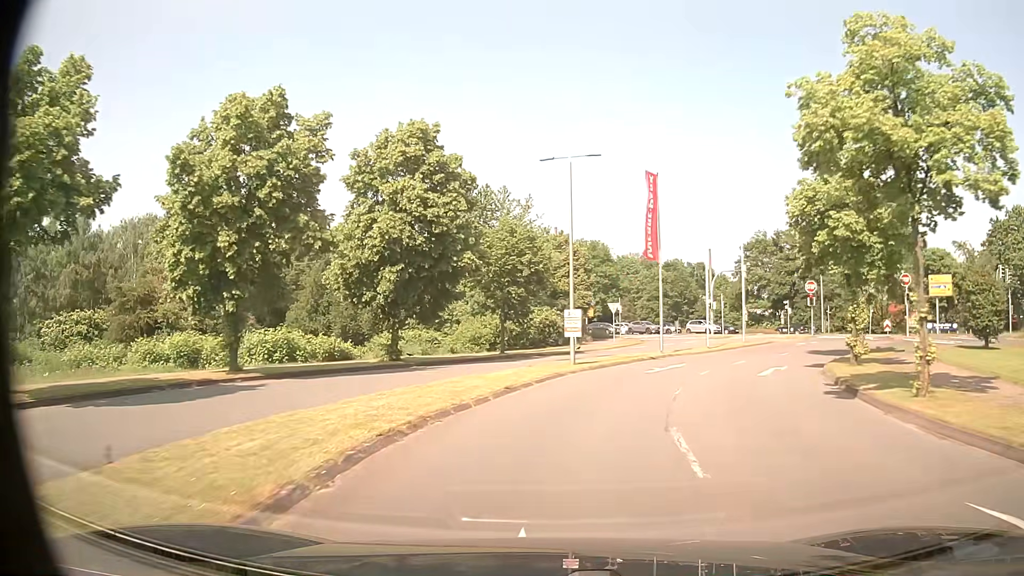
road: residential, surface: asphalt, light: Day
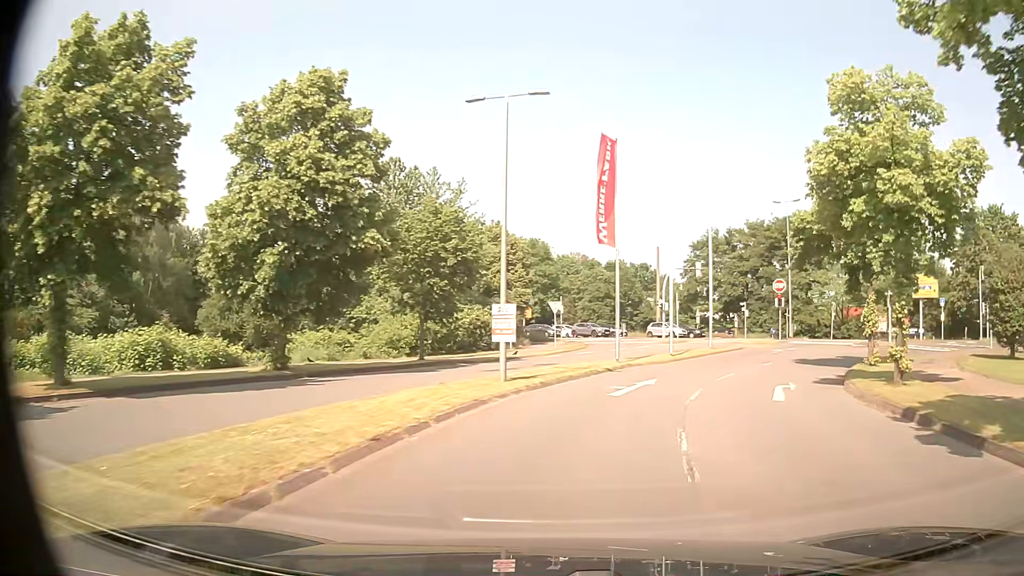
(+0.2, +6.1) m; +5°
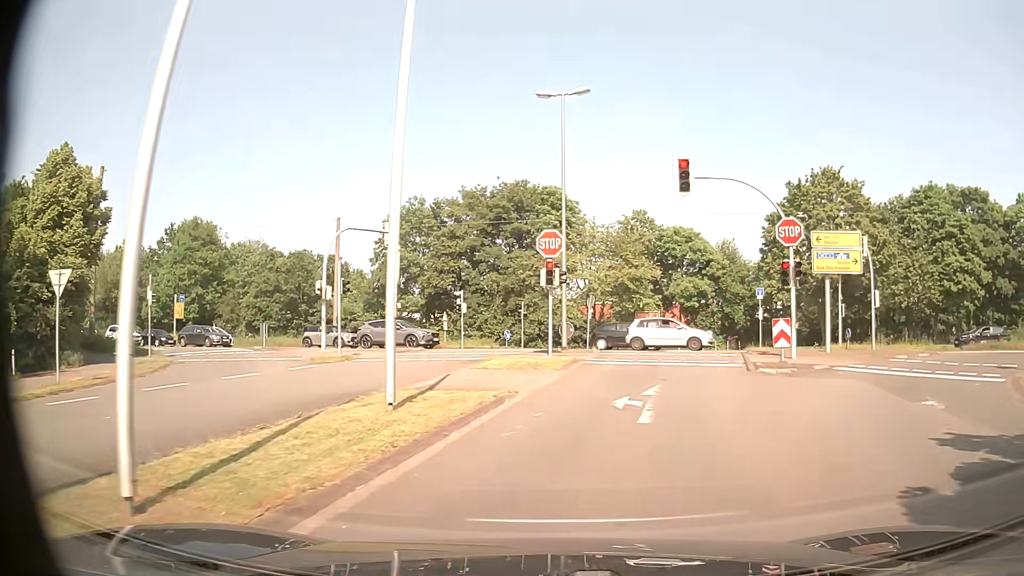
(+5.3, +23.6) m; +25°
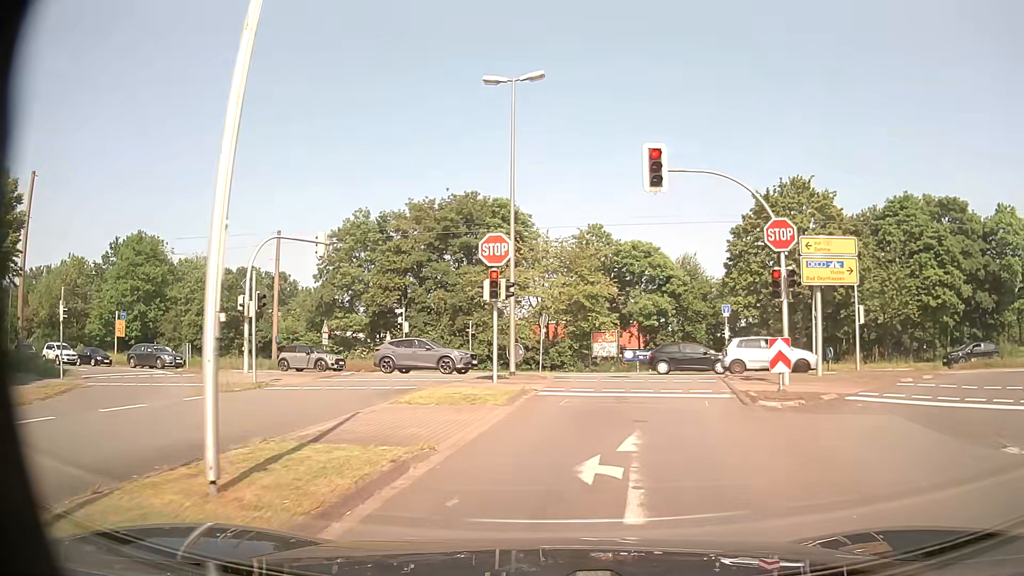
(+0.1, +3.6) m; +5°
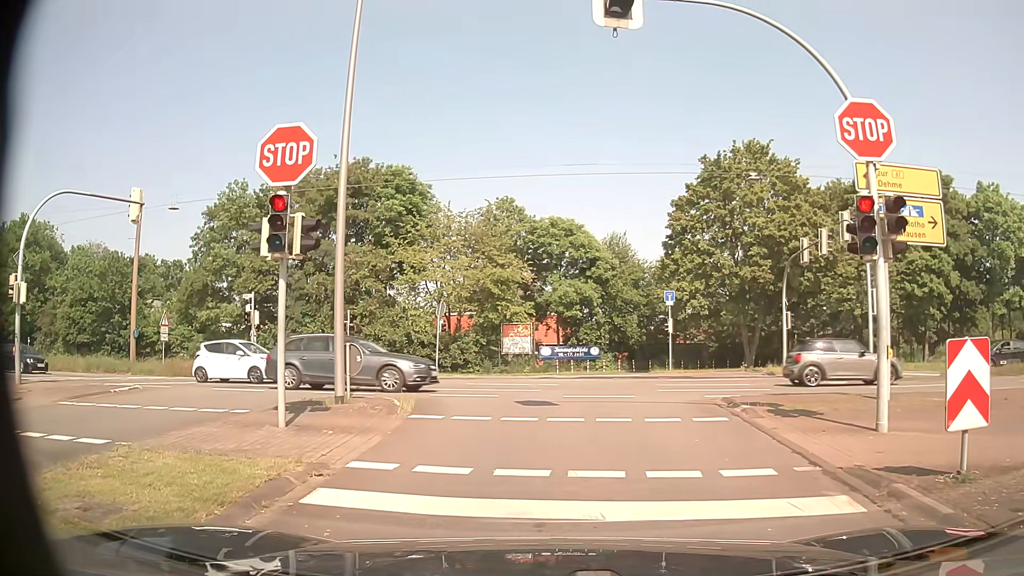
(+0.7, +9.5) m; +7°
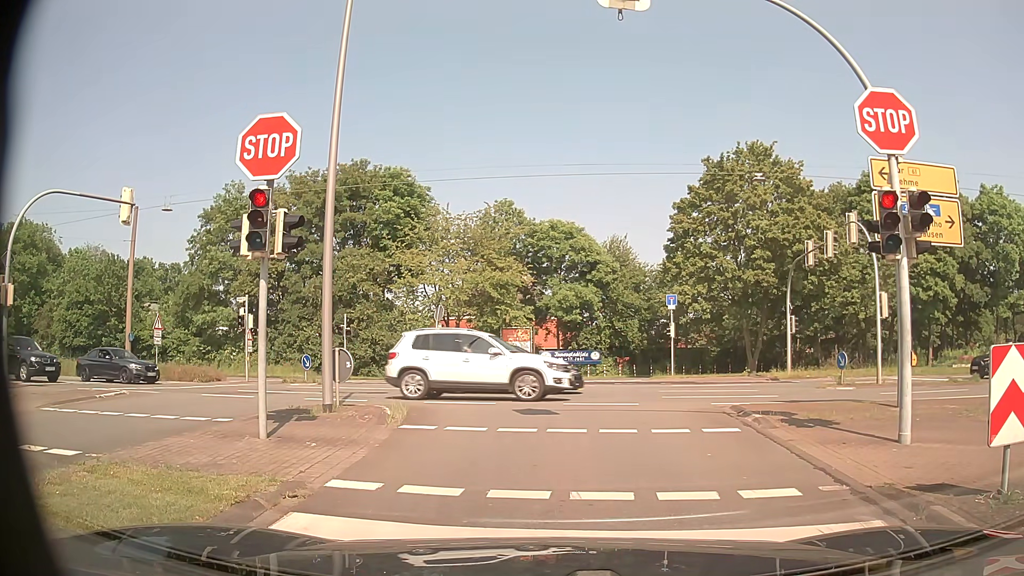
(0.0, +0.7) m; 0°
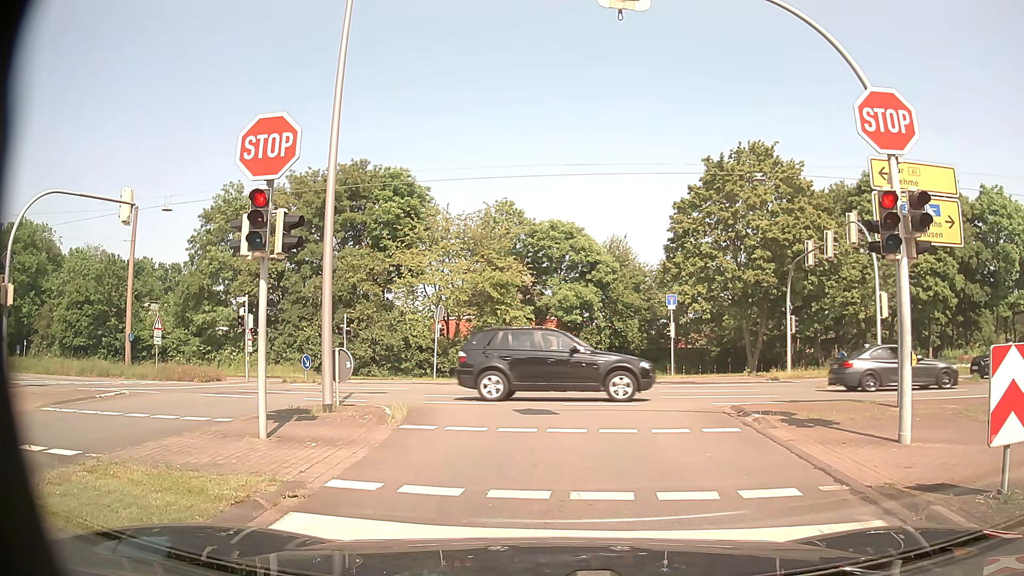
(0.0, 0.0) m; 0°
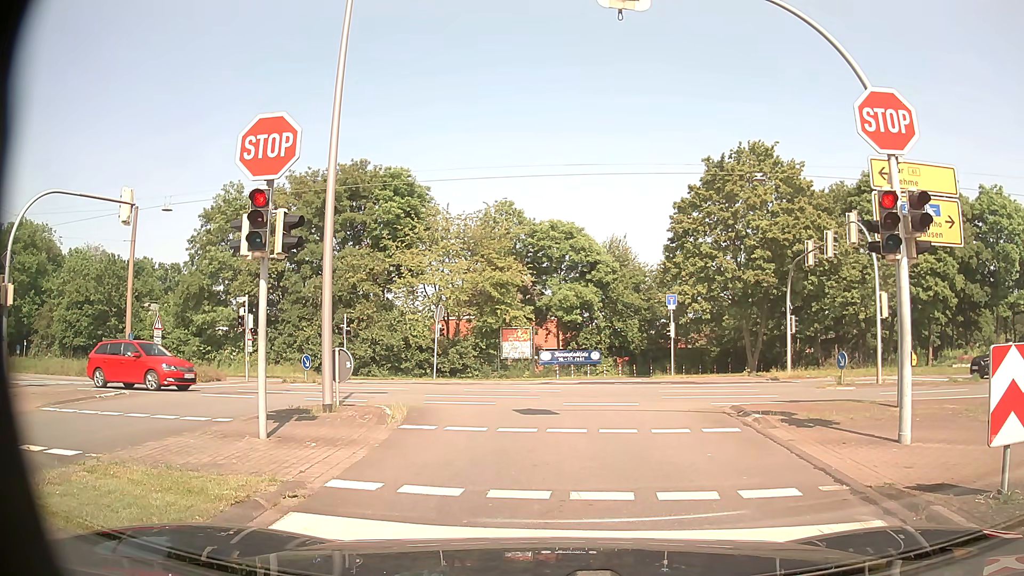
(0.0, 0.0) m; 0°
